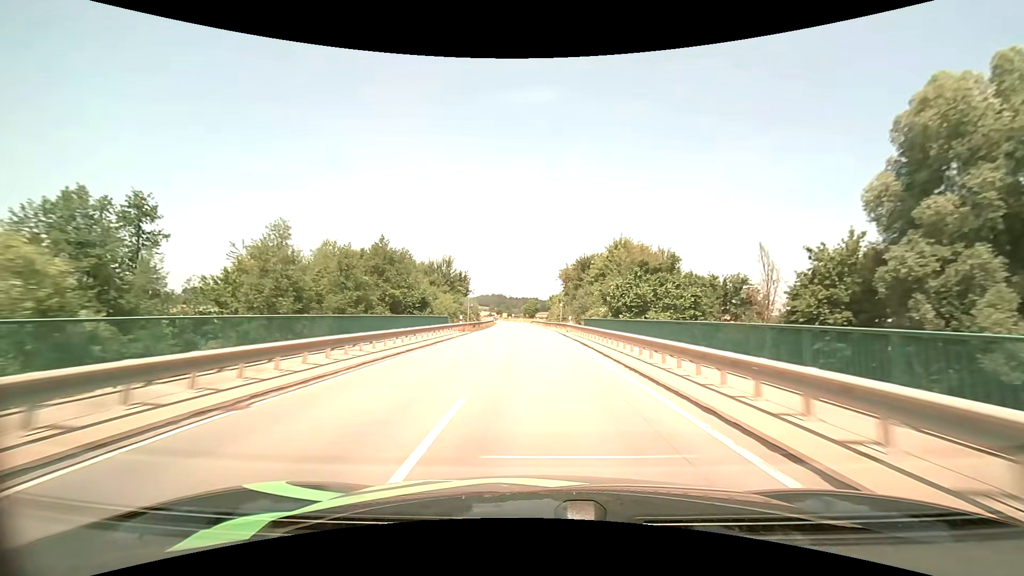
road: tertiary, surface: asphalt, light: Day
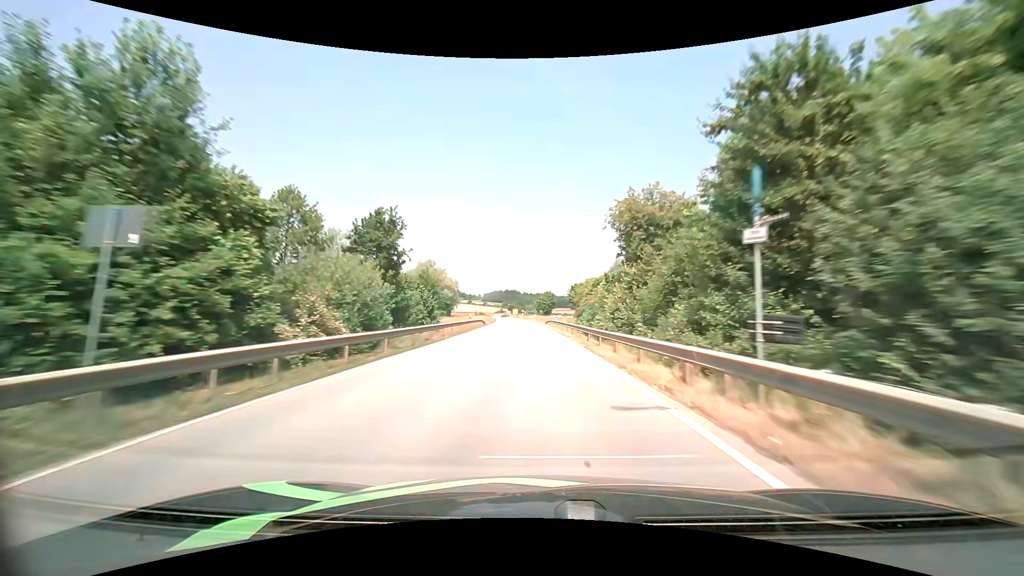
(-0.6, +43.3) m; -2°
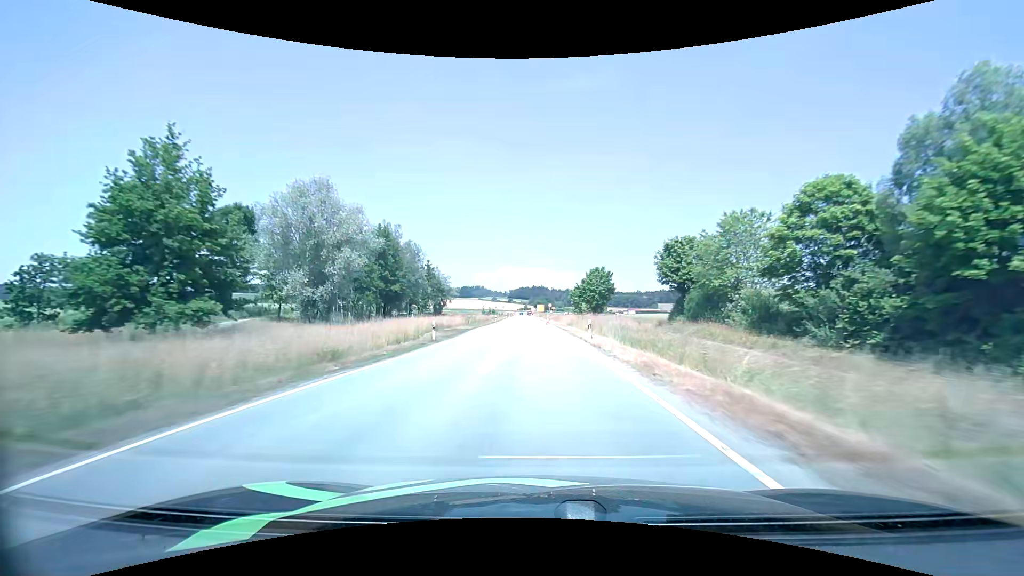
(-1.9, +70.2) m; -3°
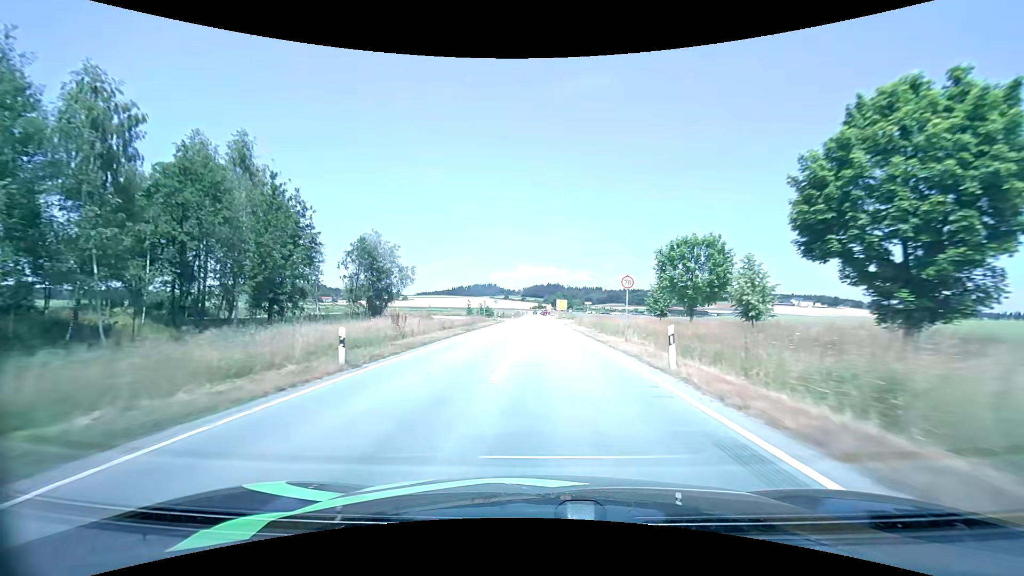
(-1.3, +62.3) m; -2°
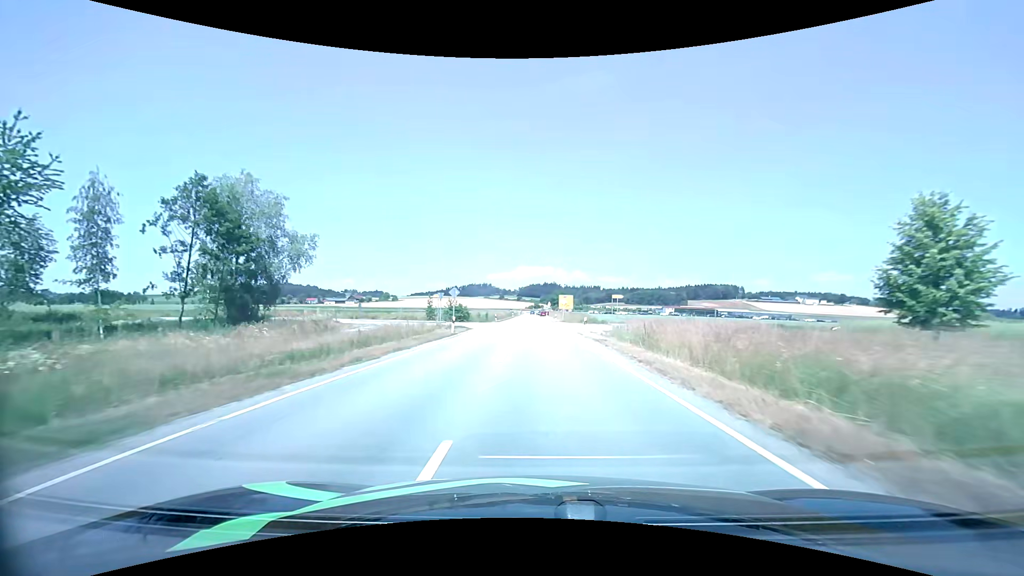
(+0.1, +32.1) m; 0°
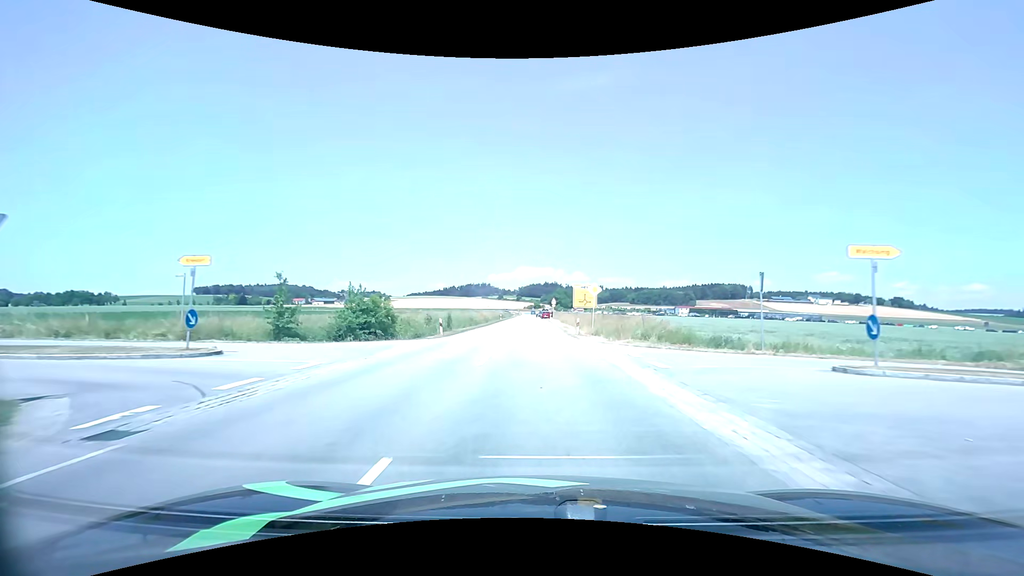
(0.0, +36.7) m; 0°
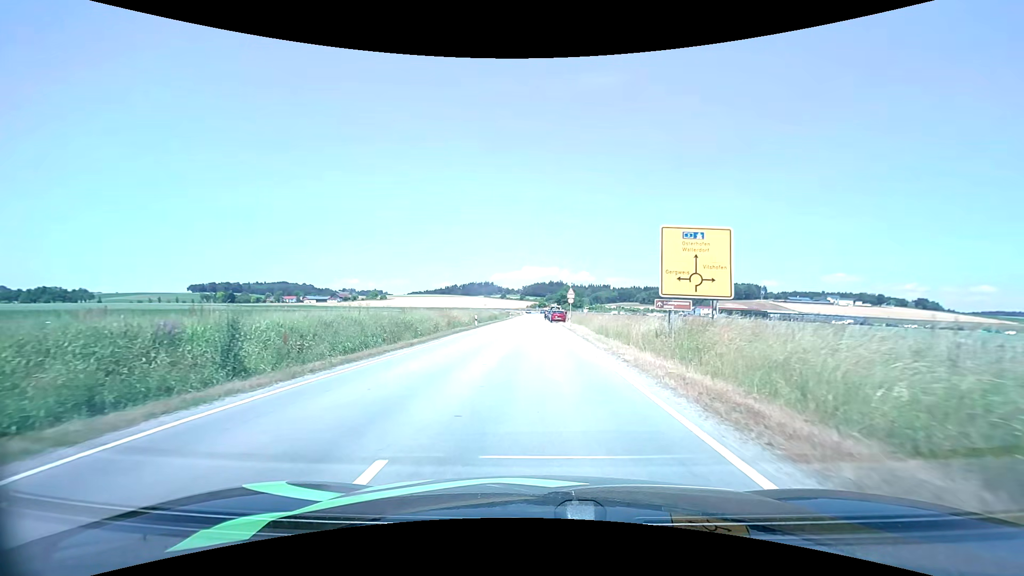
(-0.3, +36.1) m; -1°
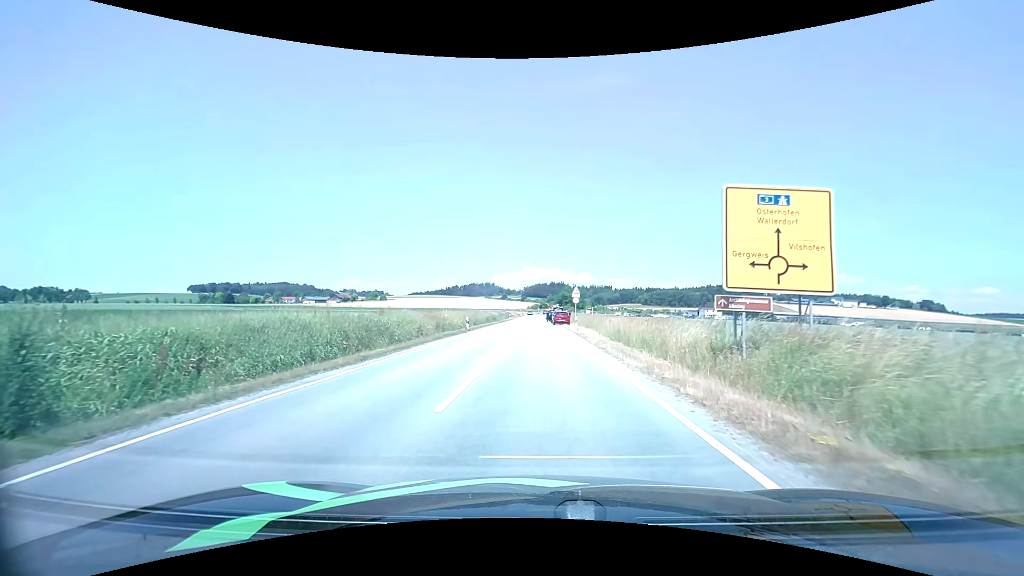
(0.0, +5.8) m; 0°
